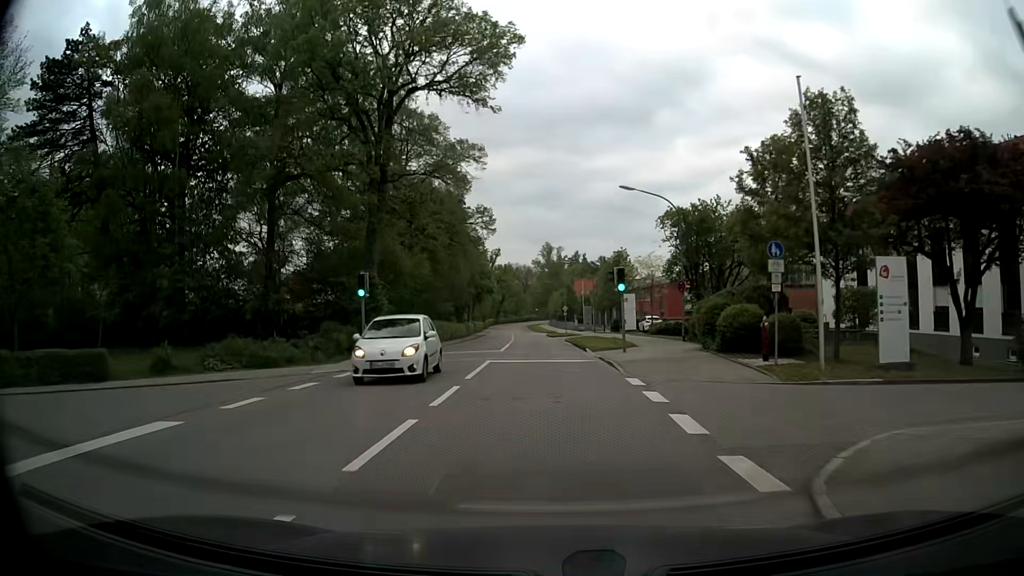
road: secondary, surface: asphalt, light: Day
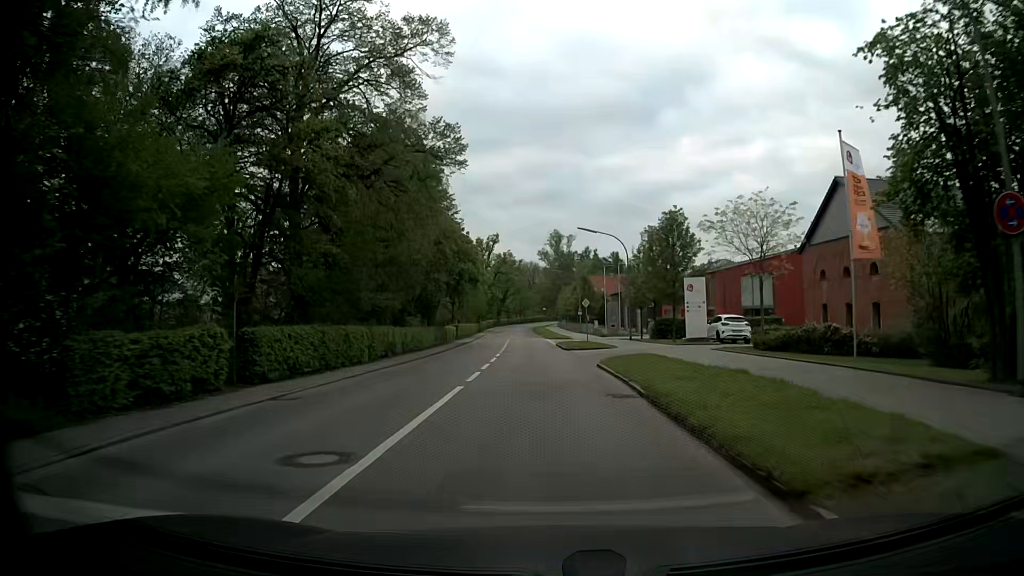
(-0.1, +23.8) m; 0°
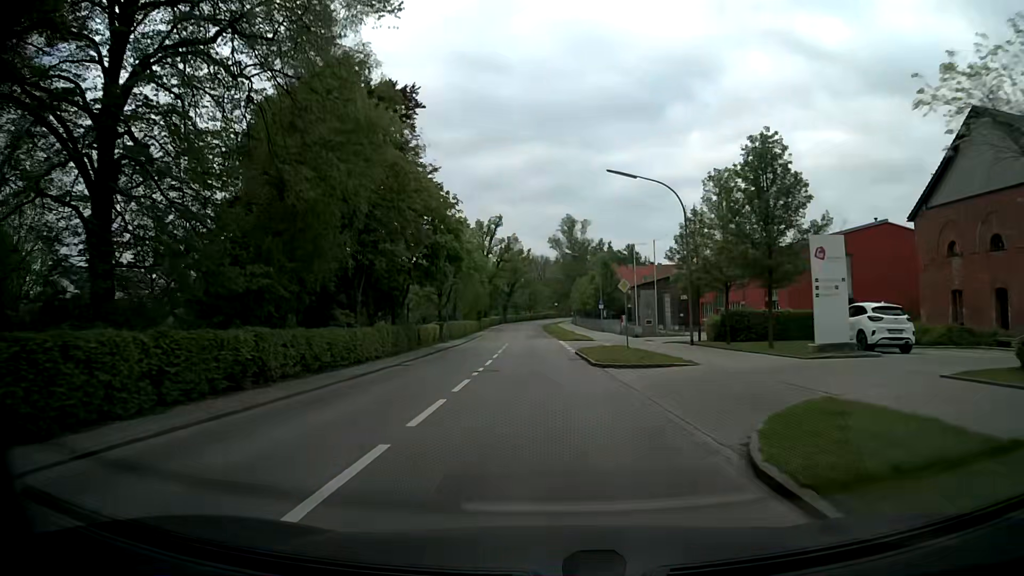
(-0.2, +16.0) m; -2°
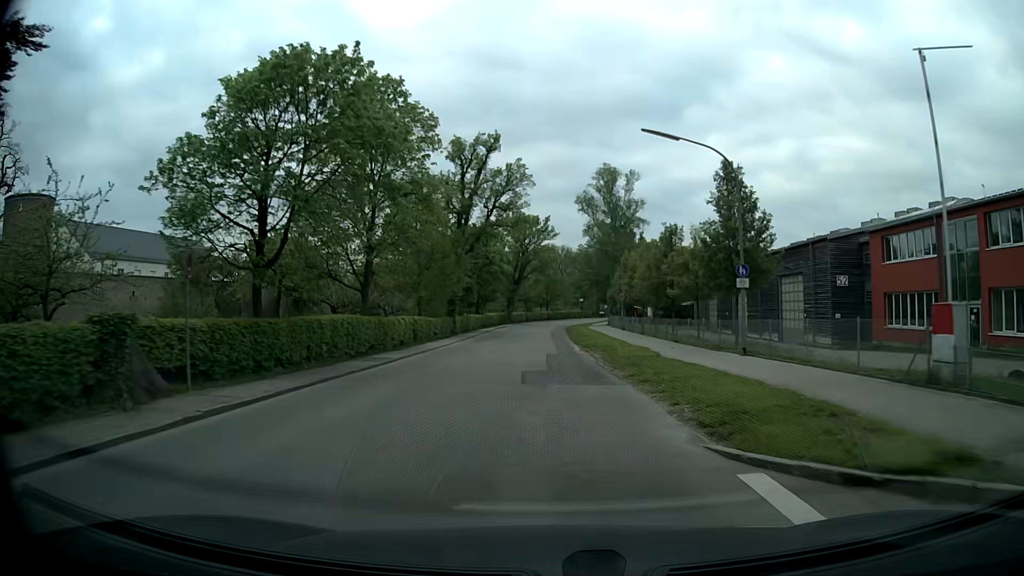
(-0.5, +40.6) m; -1°
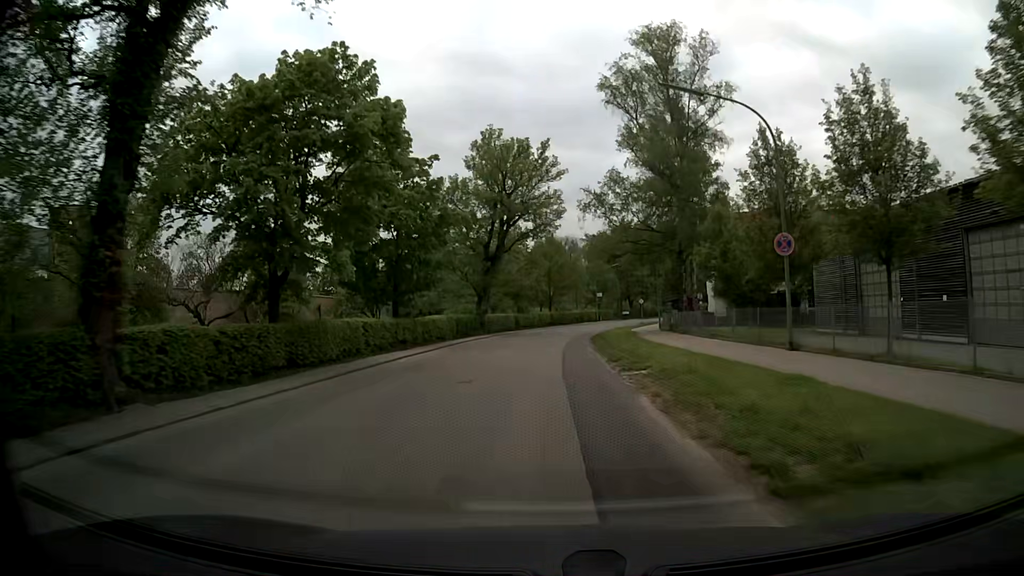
(+0.1, +40.6) m; 0°
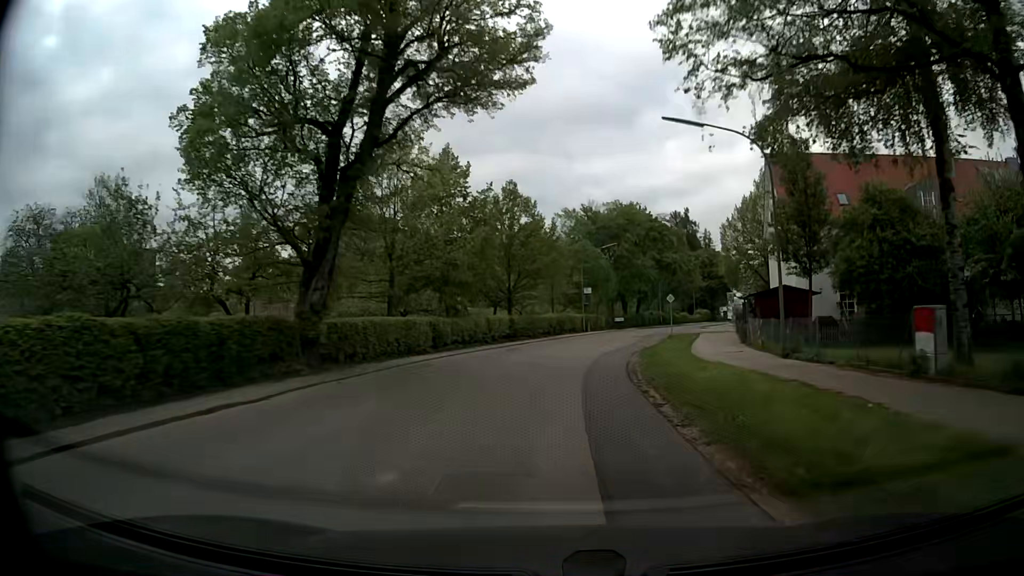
(+0.5, +31.9) m; +3°
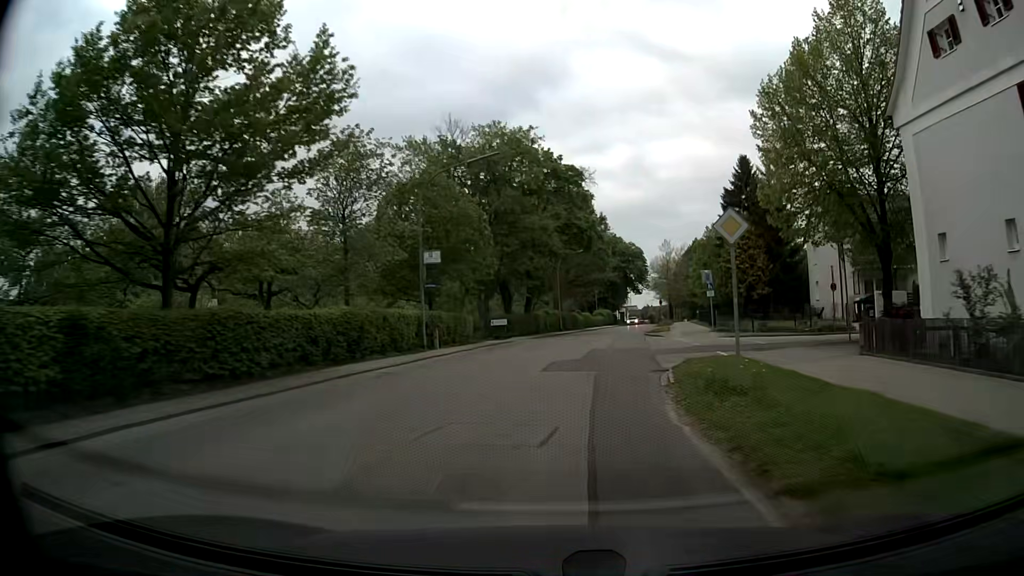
(+3.0, +31.6) m; +11°
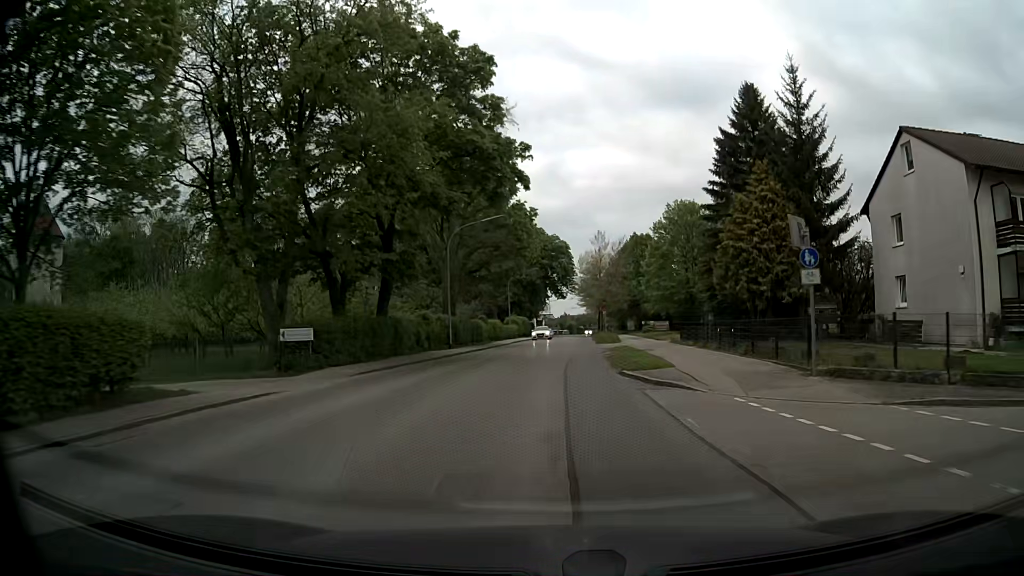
(+1.6, +23.6) m; +7°
(0, +10) (0, +20) (+1, +30) (+1, +40) (+2, +50) (+2, +60) (+3, +70) (+3, +80) (+4, +90) (+4, +100) m
